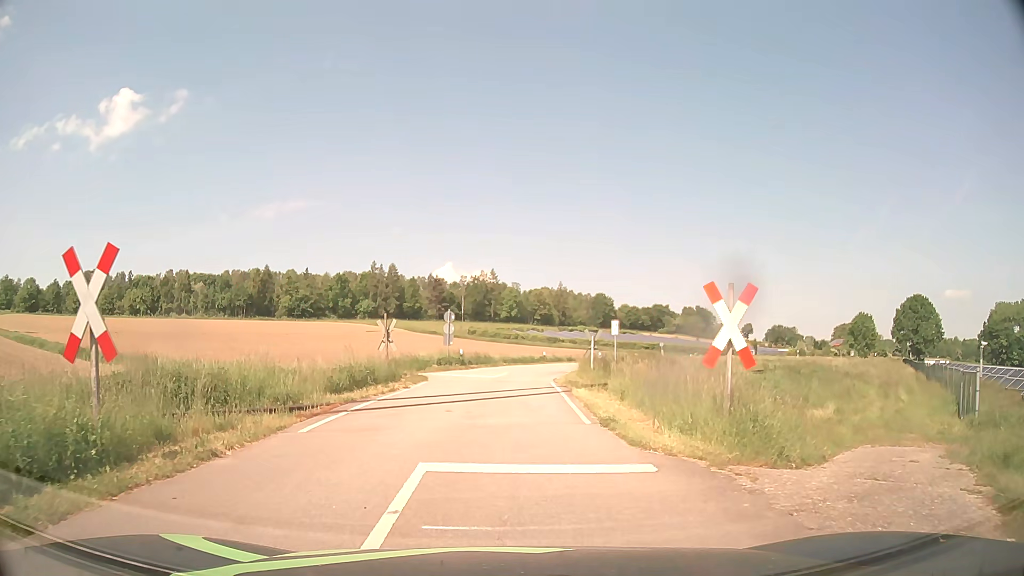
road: tertiary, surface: asphalt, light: Day
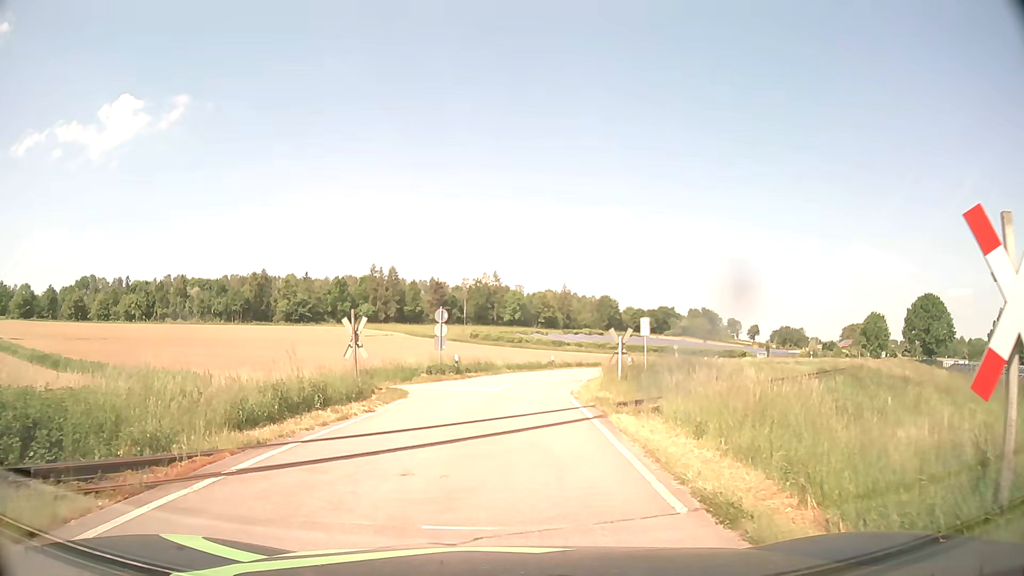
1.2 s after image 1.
(0.0, +6.2) m; 0°
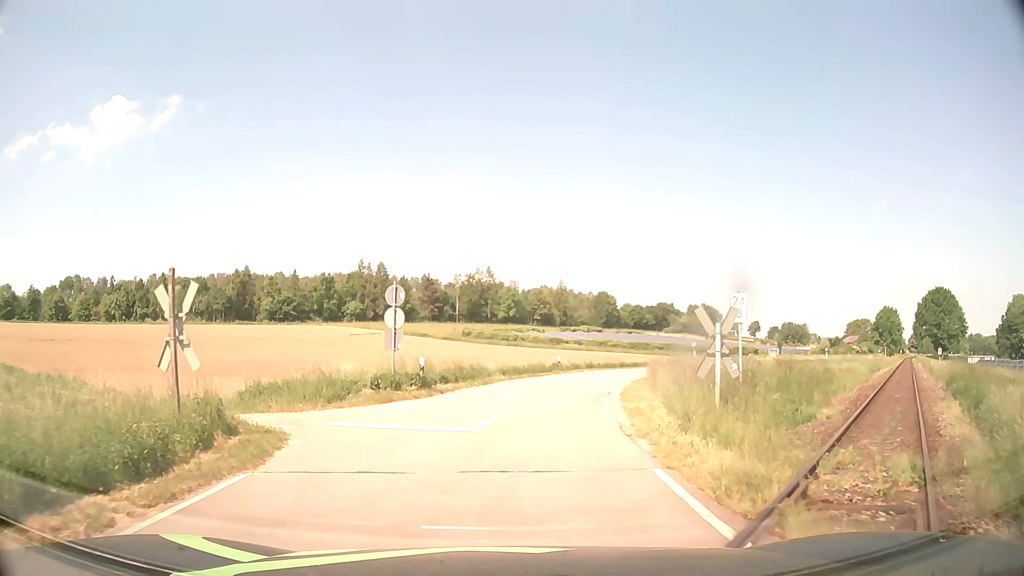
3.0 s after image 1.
(0.0, +11.3) m; 0°
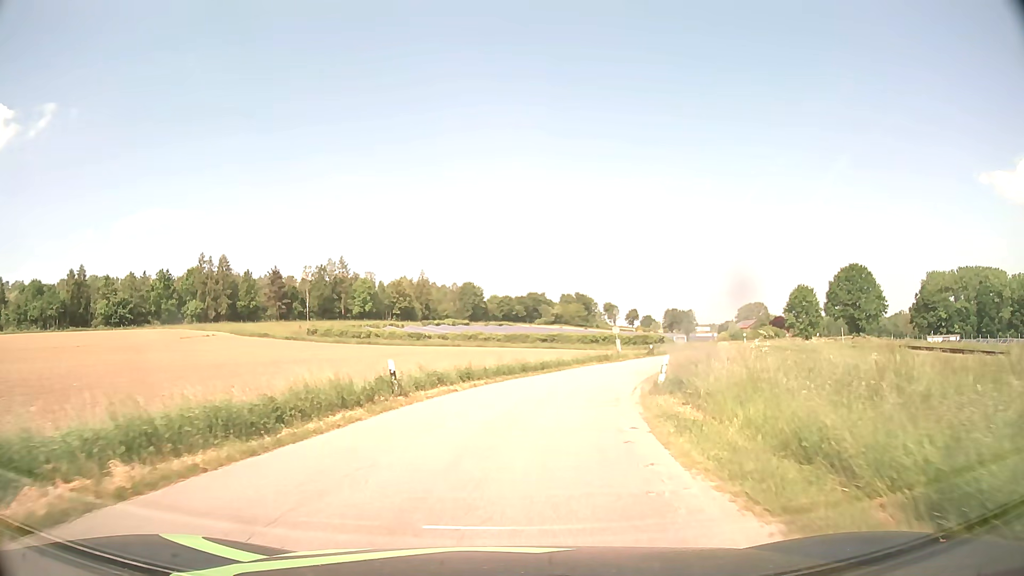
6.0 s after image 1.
(+2.8, +26.5) m; +11°
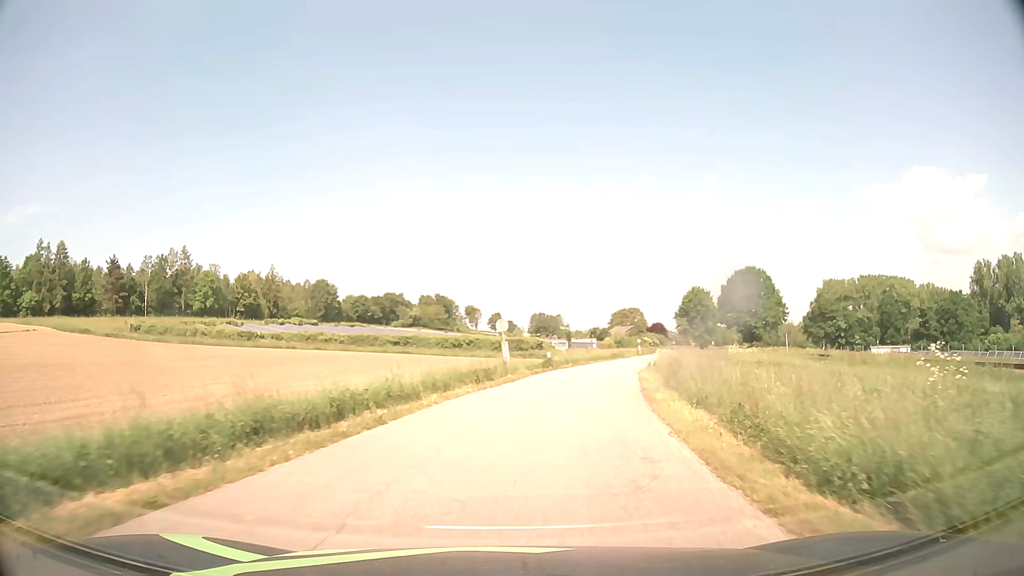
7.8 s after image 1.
(+2.2, +22.1) m; +12°
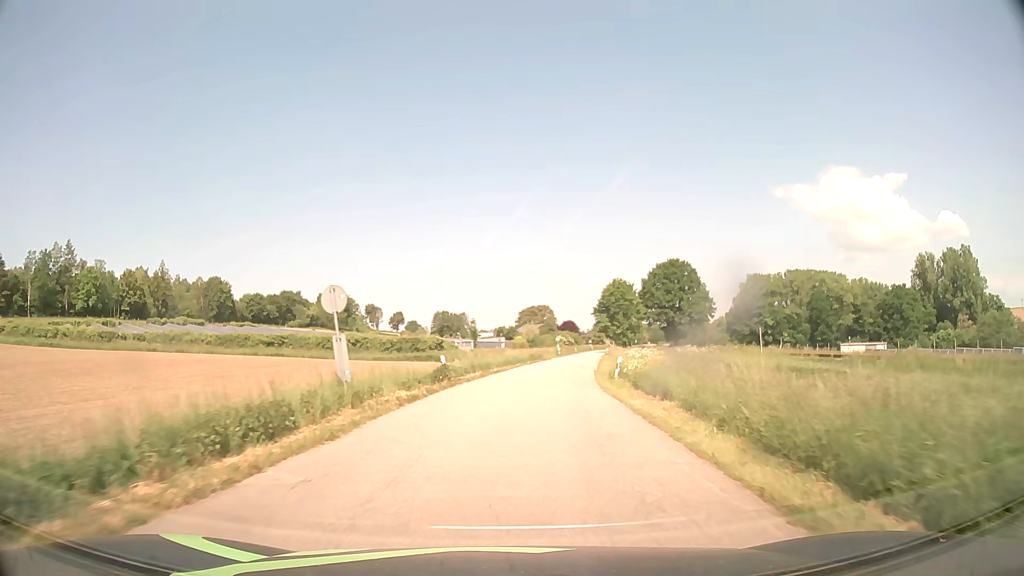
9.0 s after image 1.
(+1.3, +17.0) m; +8°
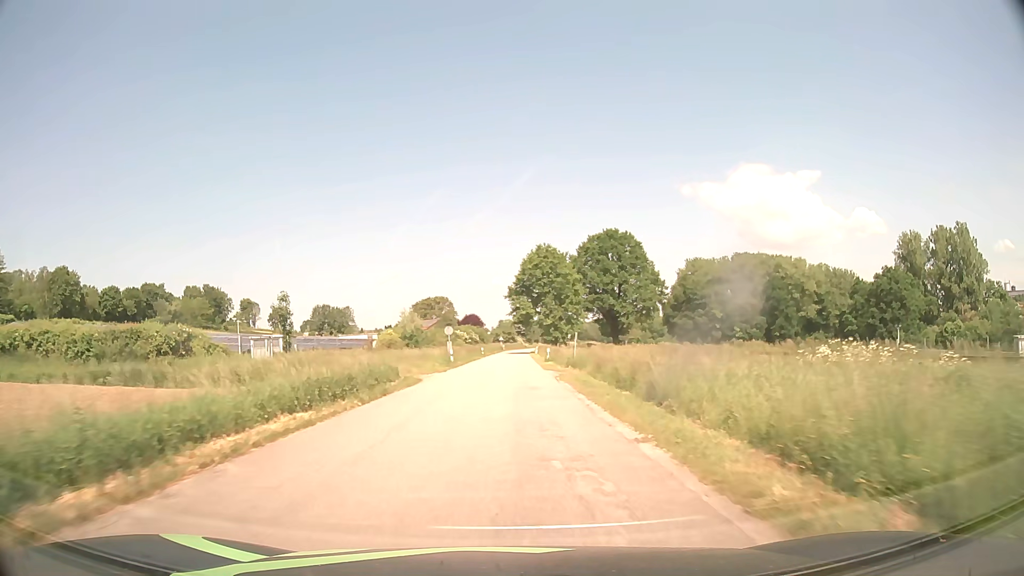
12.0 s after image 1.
(+4.4, +46.9) m; +8°
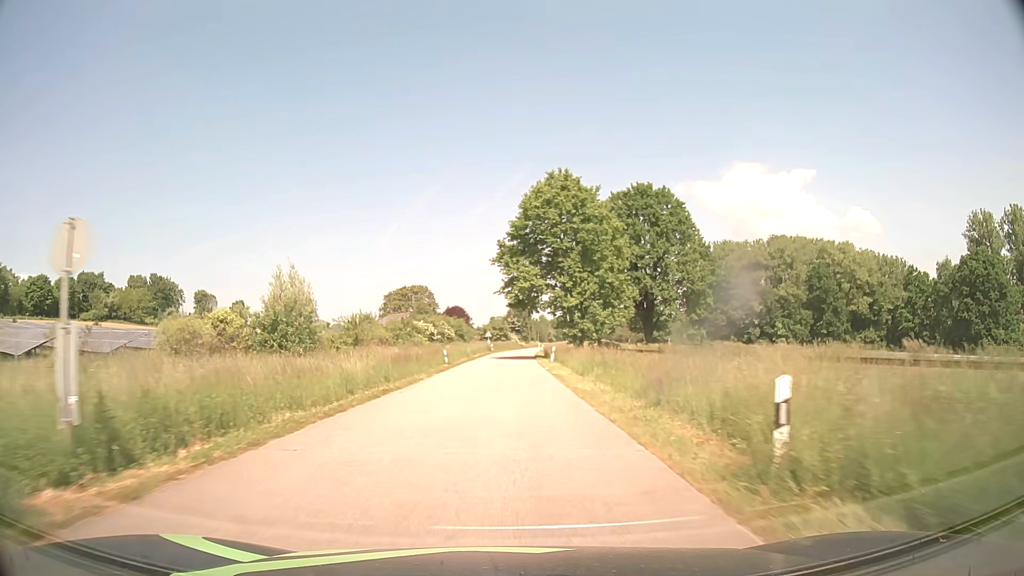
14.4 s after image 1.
(+0.4, +40.9) m; +1°
